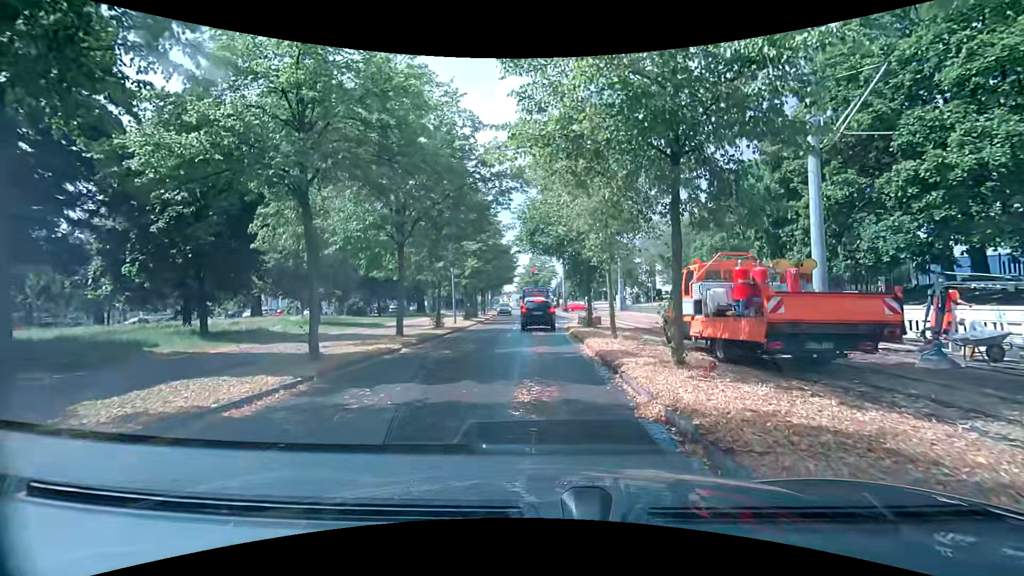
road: residential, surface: asphalt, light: Day
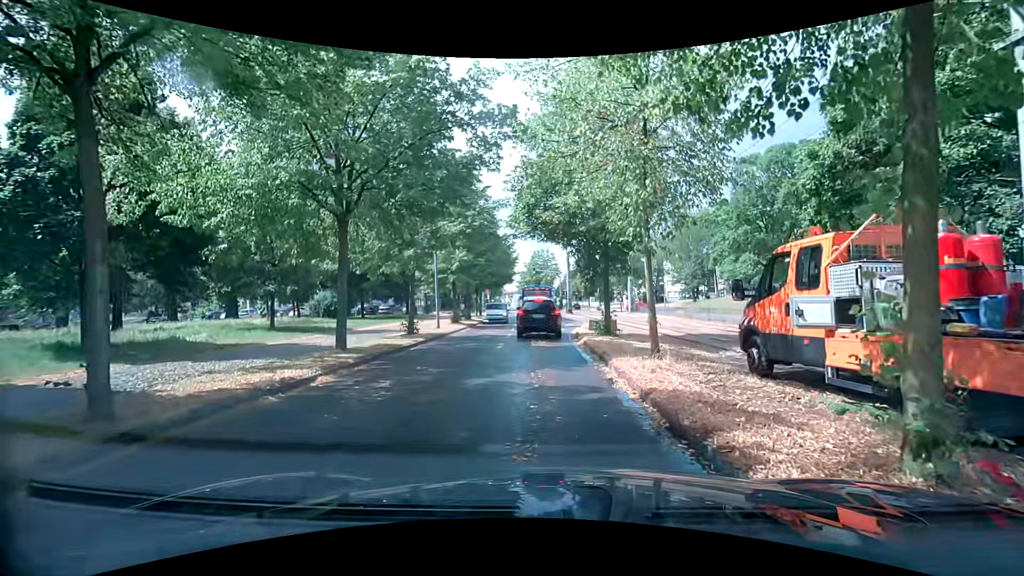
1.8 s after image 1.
(0.0, +5.6) m; -1°
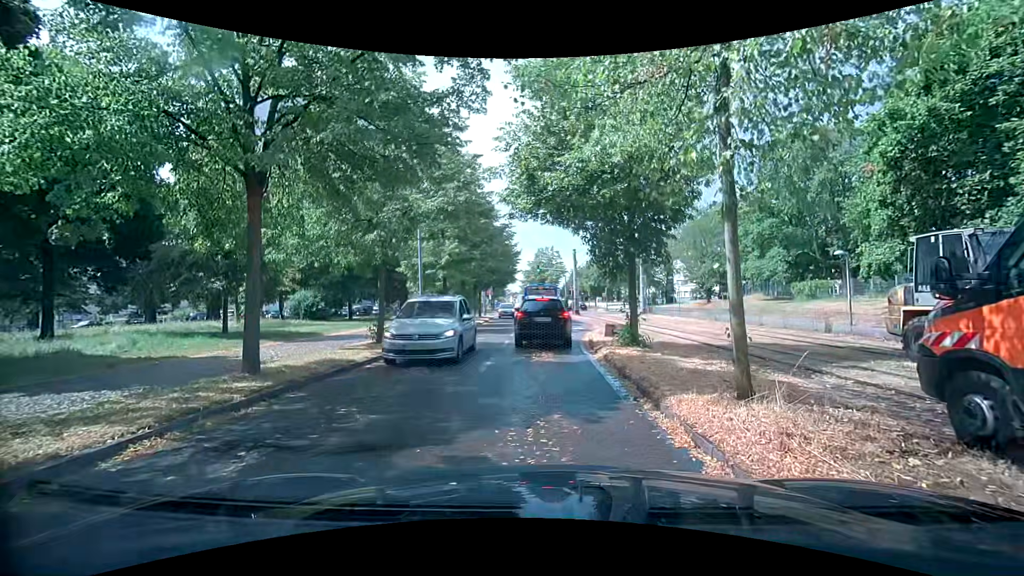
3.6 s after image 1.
(0.0, +4.3) m; -2°
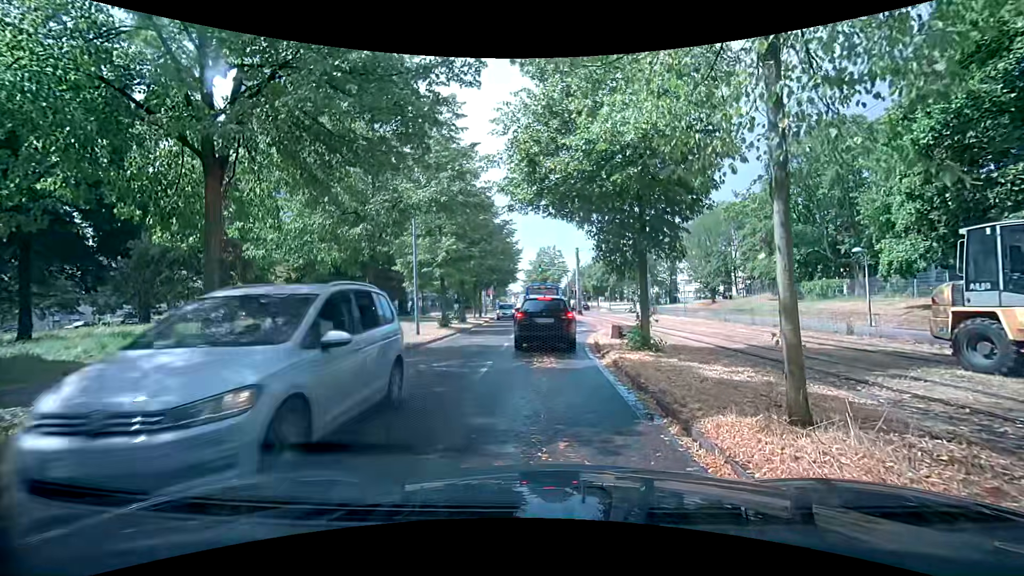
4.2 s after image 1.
(0.0, +1.2) m; -1°
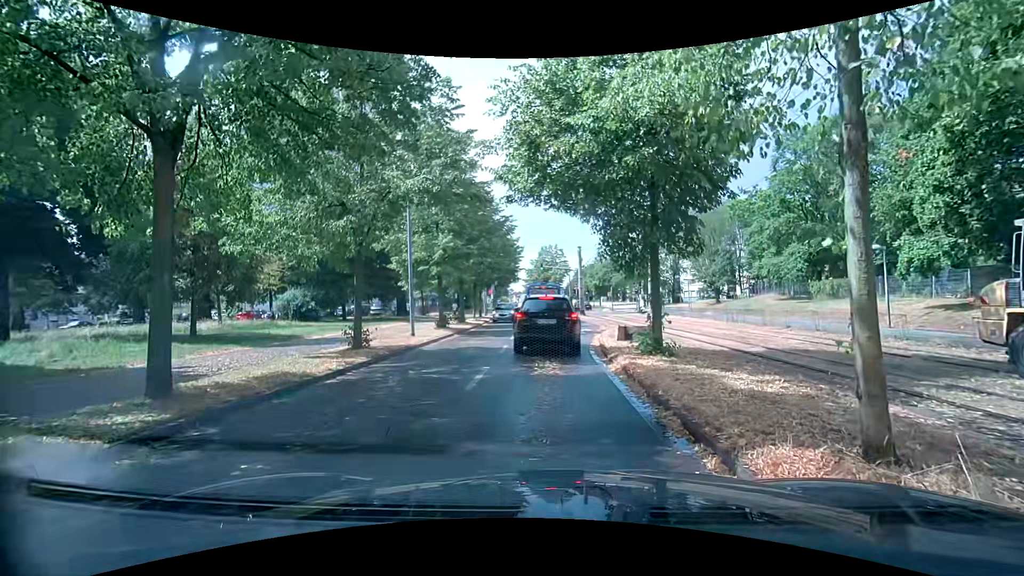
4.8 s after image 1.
(0.0, +1.1) m; 0°
